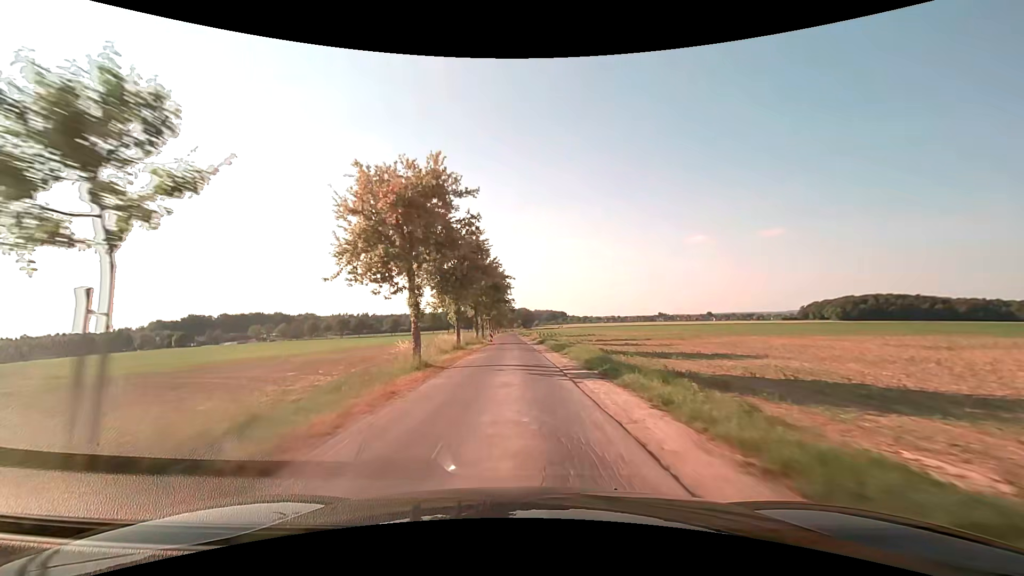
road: unclassified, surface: asphalt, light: Day
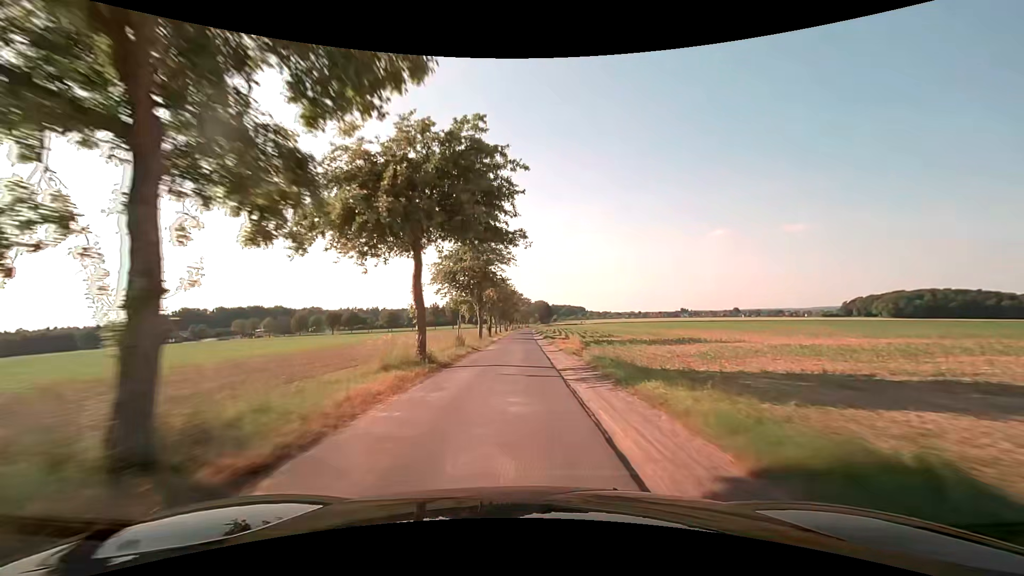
(-0.9, +42.3) m; -2°
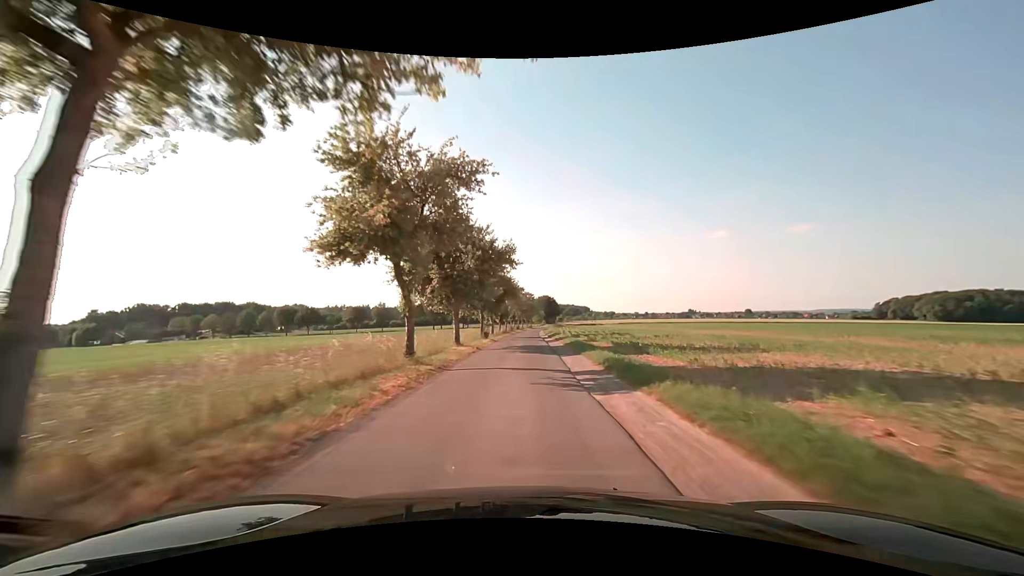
(-0.3, +54.1) m; 0°
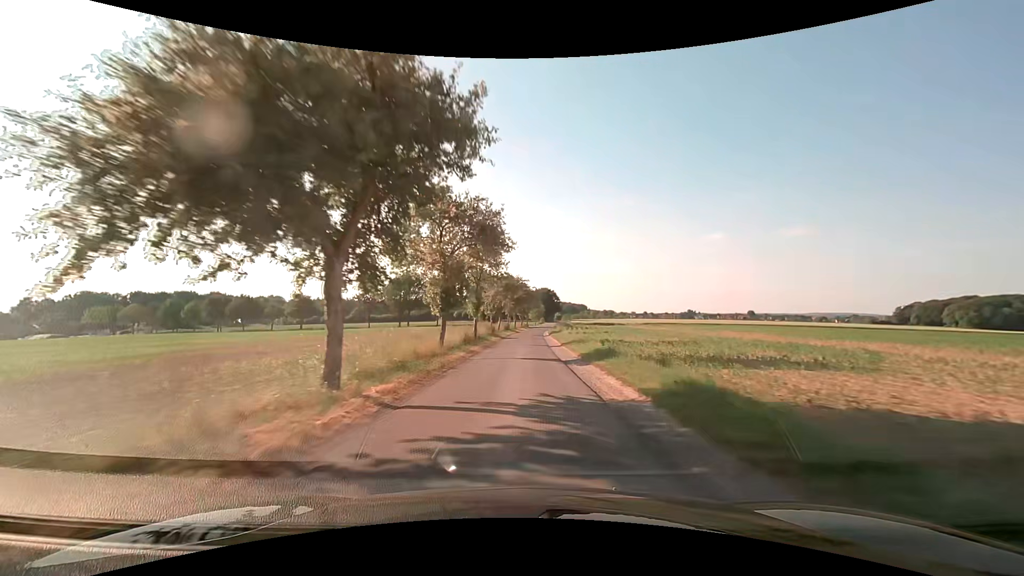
(+0.1, +43.6) m; +1°
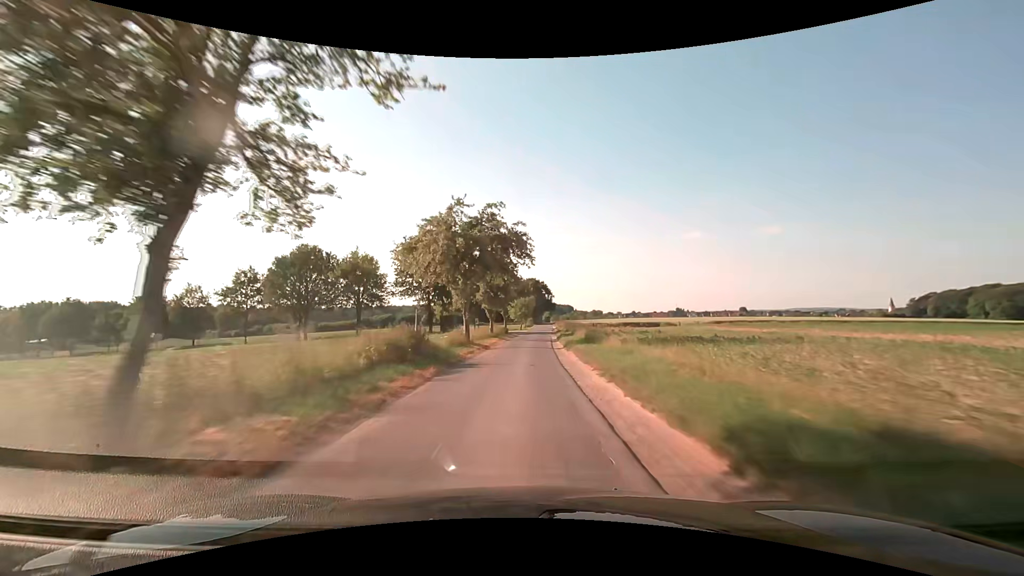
(+1.0, +54.9) m; +2°
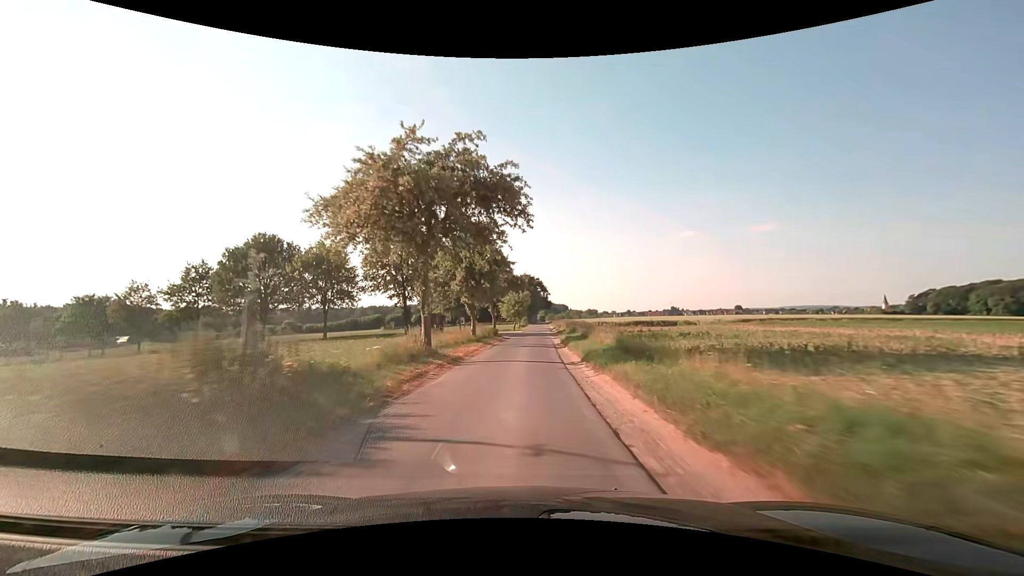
(0.0, +10.9) m; 0°
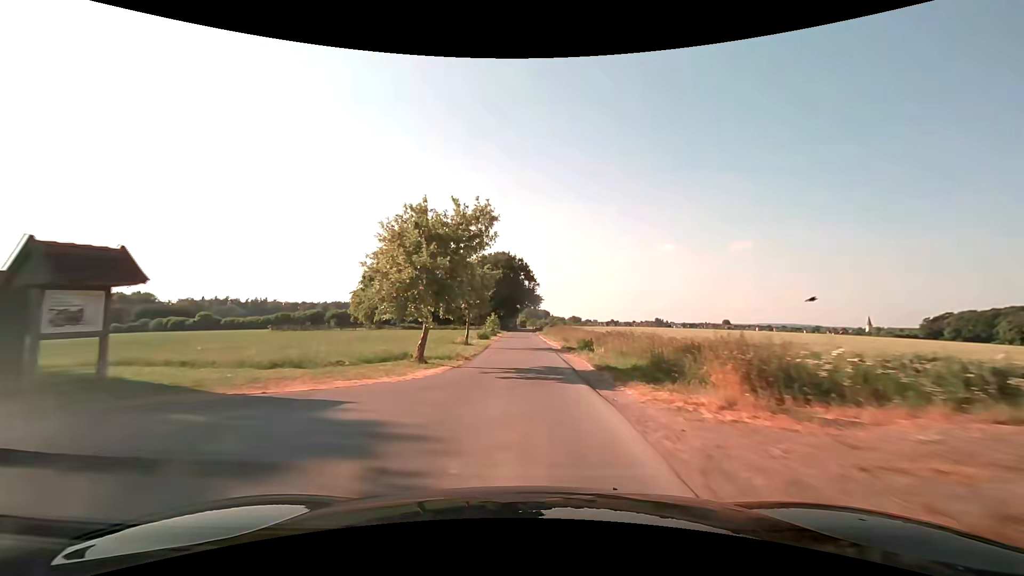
(+1.4, +54.4) m; +2°
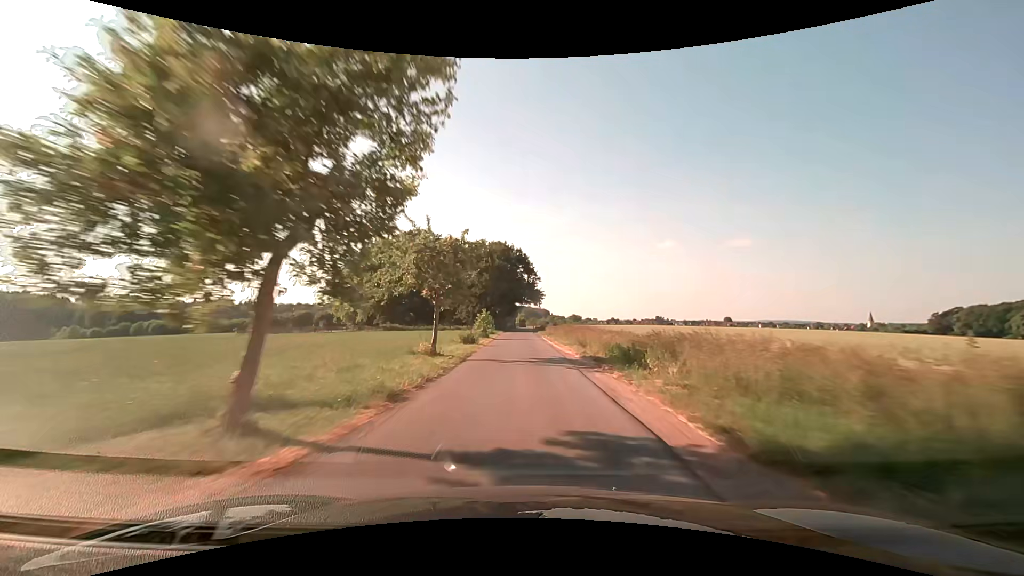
(0.0, +10.8) m; 0°
(0, +10) (0, +20) (0, +30) (0, +40) (0, +50) (0, +60) (0, +70) (0, +80) (0, +90) (+1, +100) m
